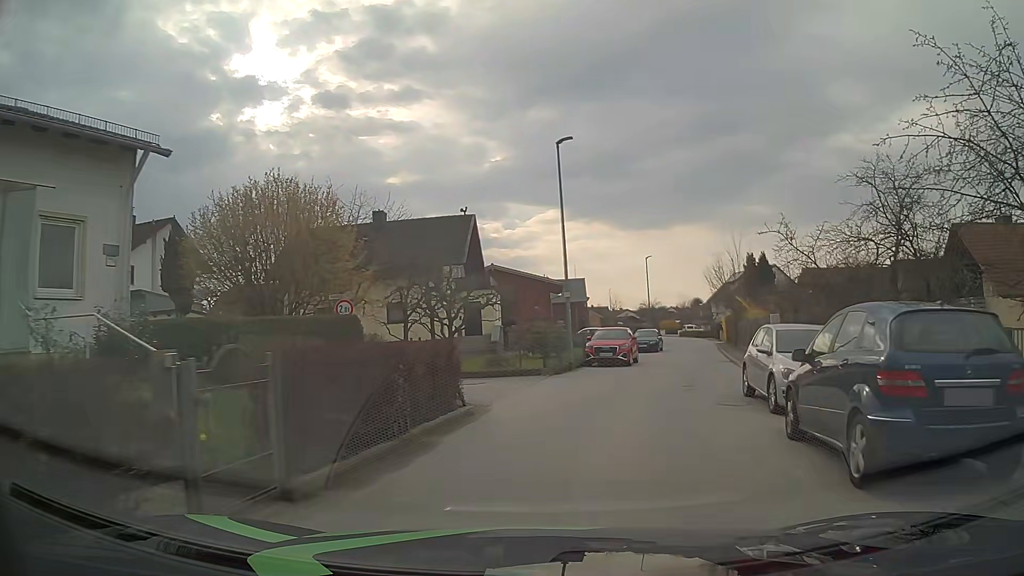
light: Day
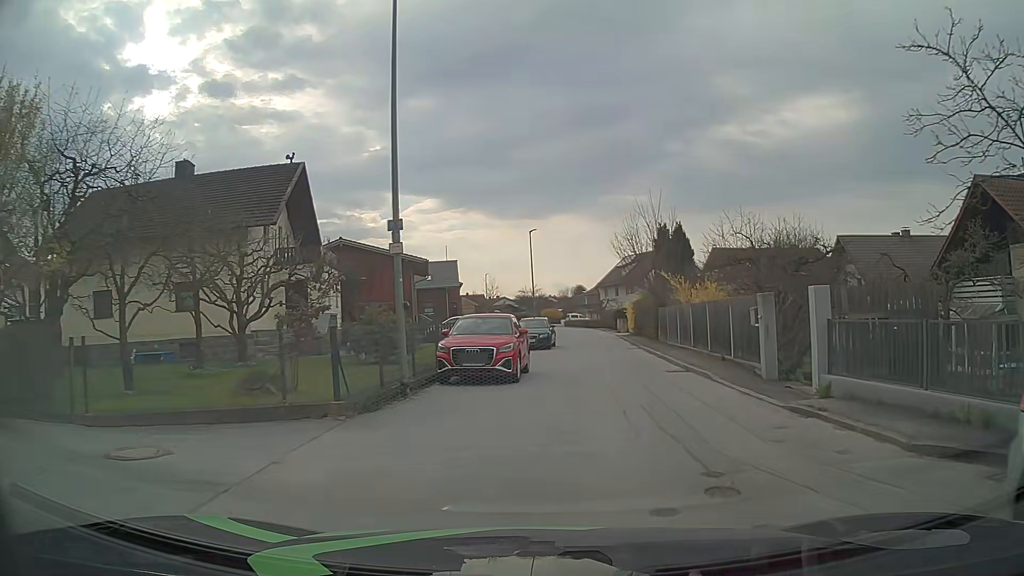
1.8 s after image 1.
(+1.0, +11.3) m; +9°
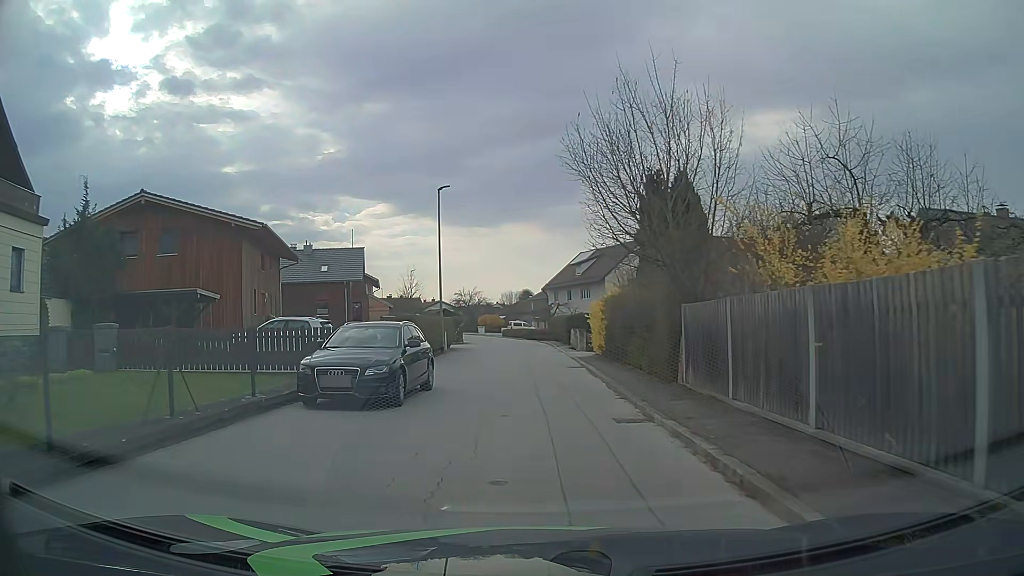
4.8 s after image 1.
(+2.2, +19.1) m; +6°
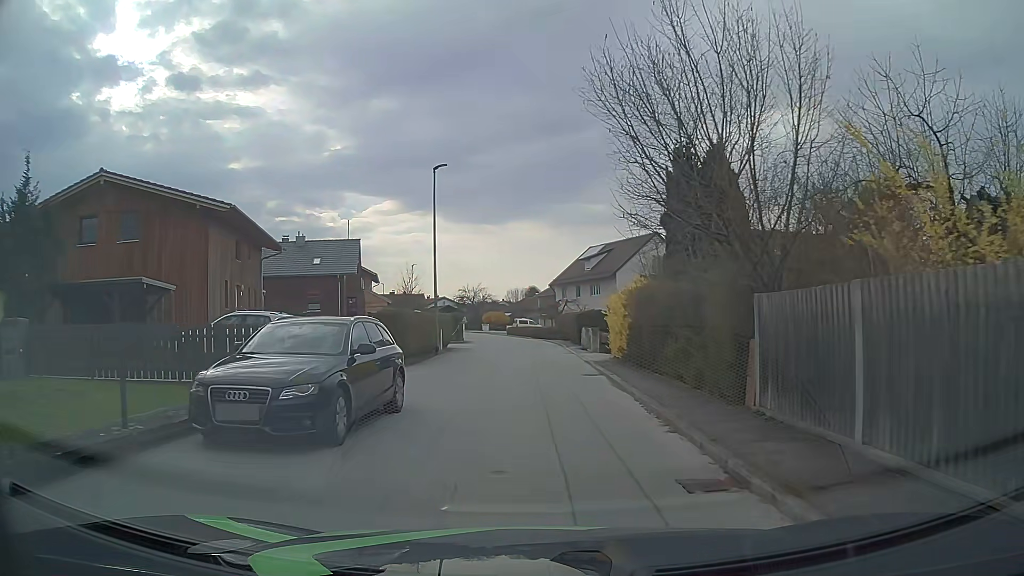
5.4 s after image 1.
(-0.1, +4.0) m; -1°
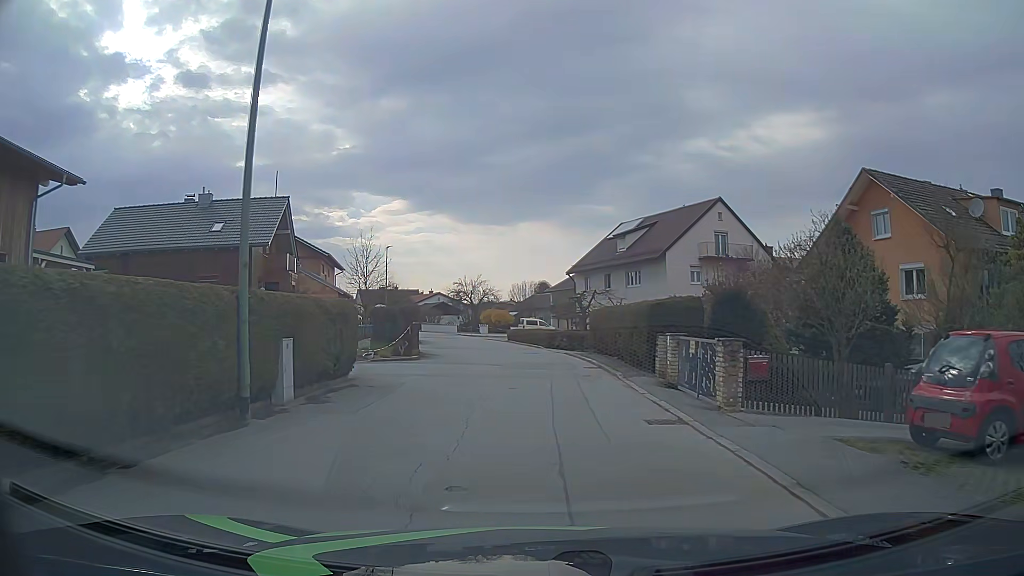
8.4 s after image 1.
(-0.3, +20.5) m; -1°
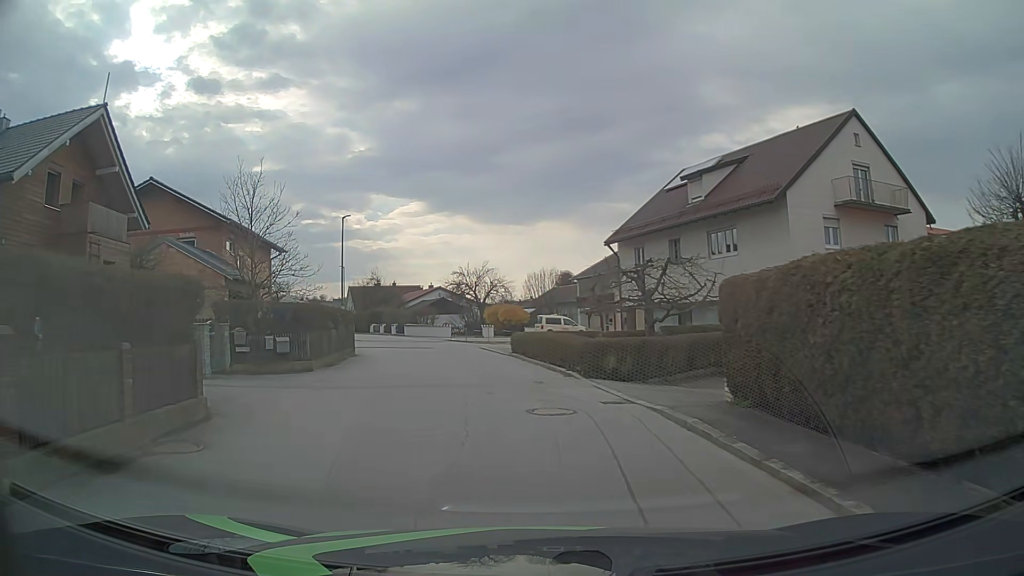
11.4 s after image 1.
(+0.1, +20.5) m; -2°
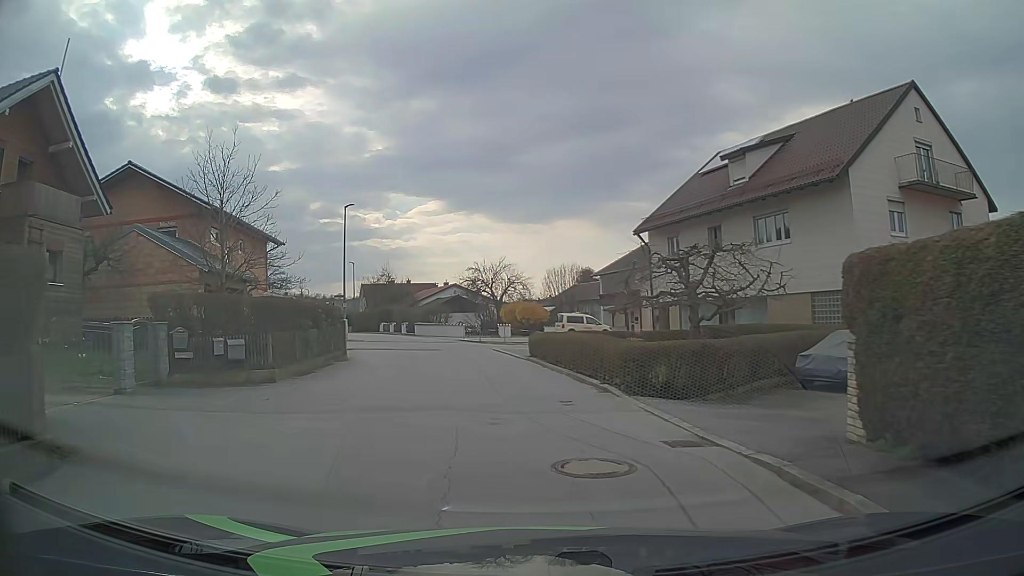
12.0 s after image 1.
(0.0, +4.0) m; -1°
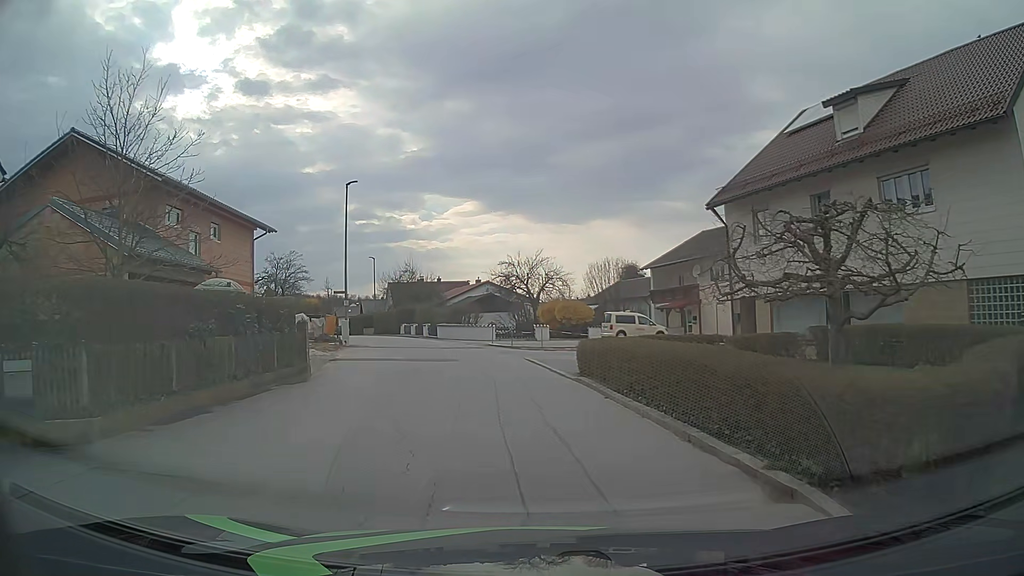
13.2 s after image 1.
(-0.2, +7.6) m; -3°
